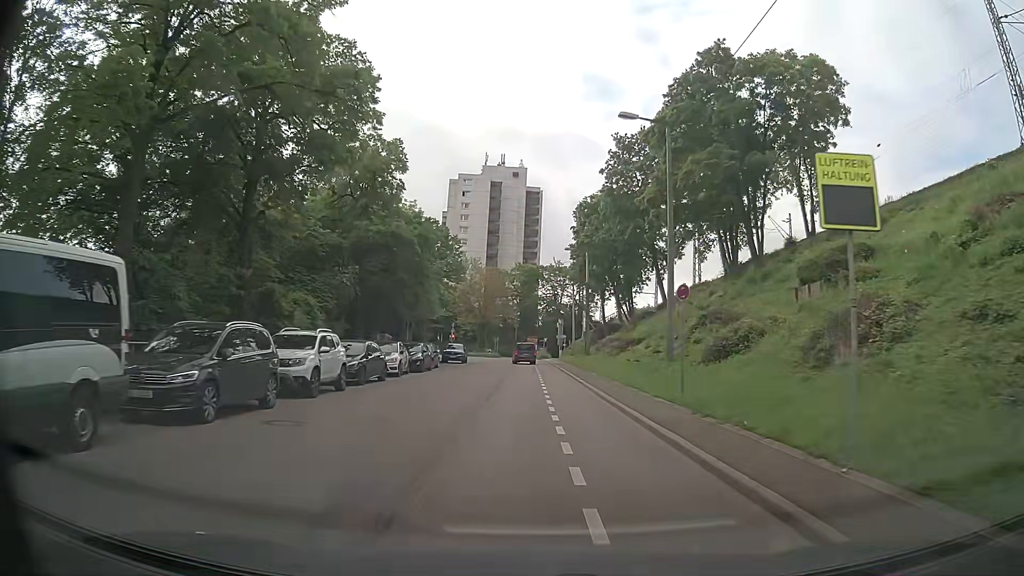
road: secondary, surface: asphalt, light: Day
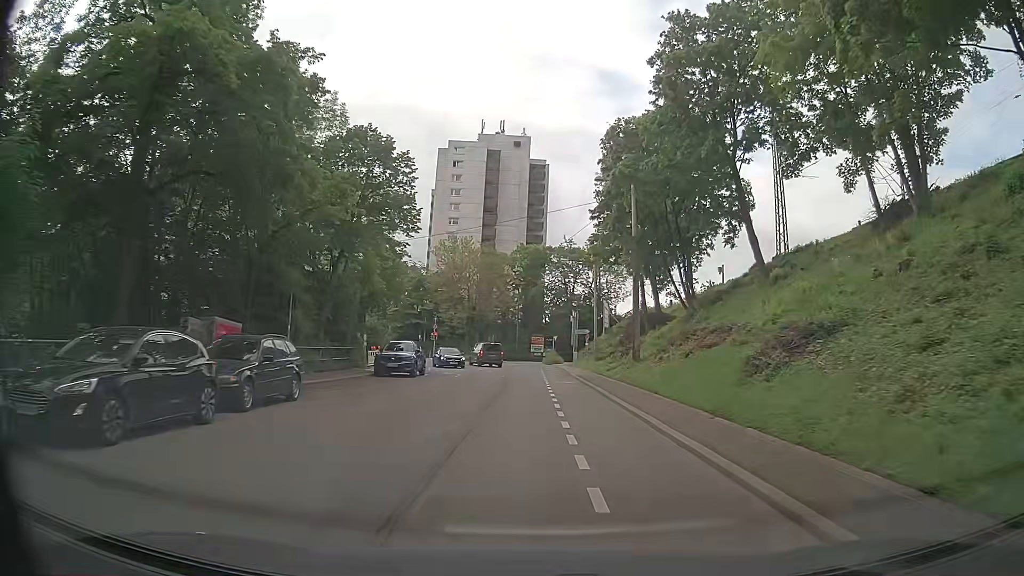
(-0.5, +25.2) m; -1°
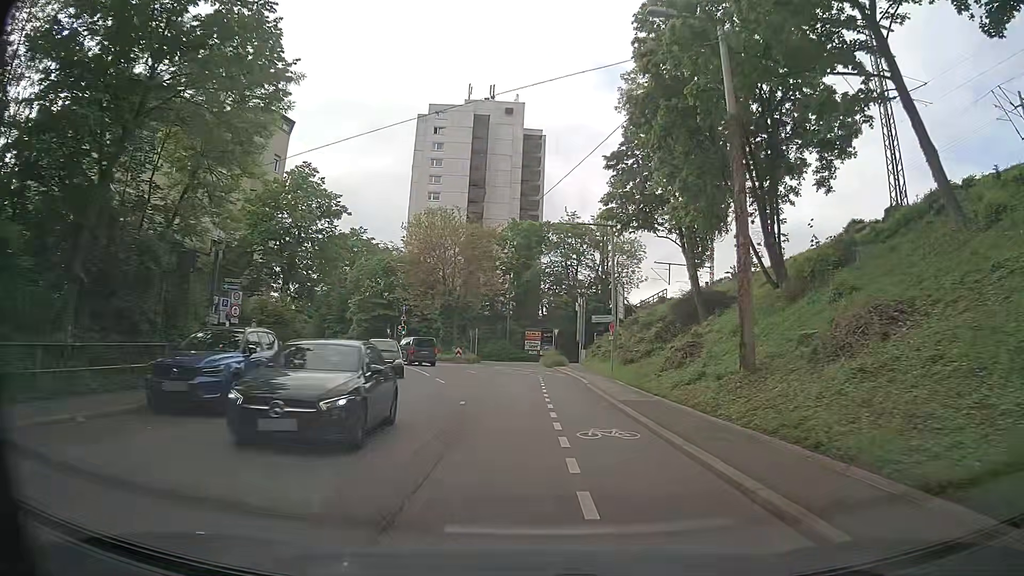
(+0.1, +18.3) m; 0°
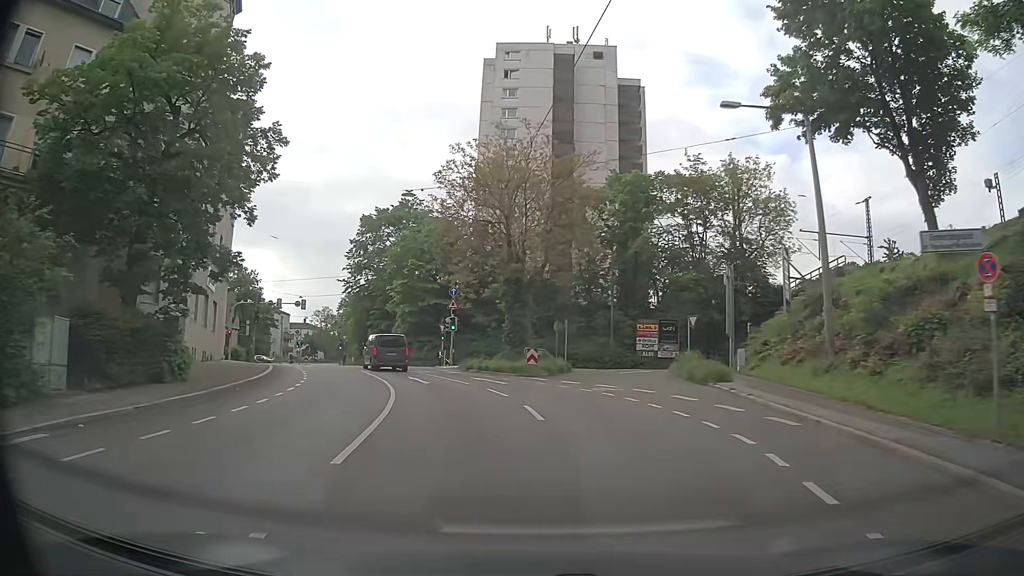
(-1.0, +23.8) m; -8°
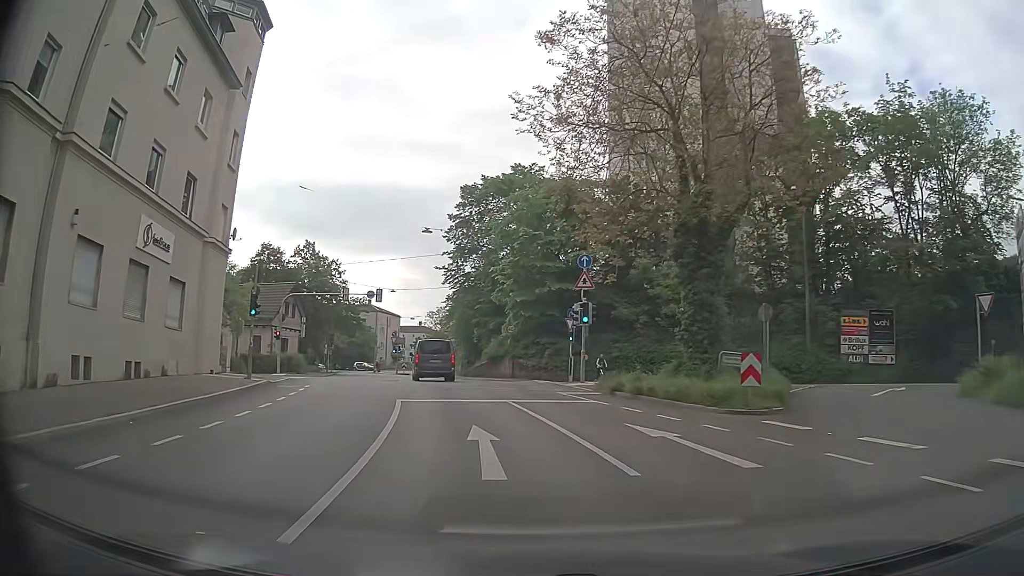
(-1.5, +17.2) m; -12°
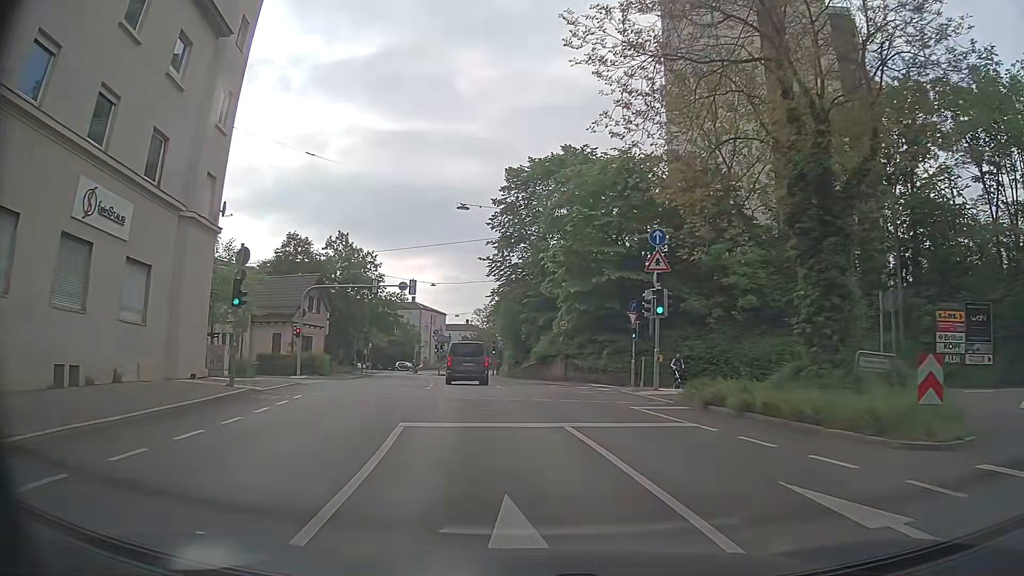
(-0.1, +5.7) m; -4°
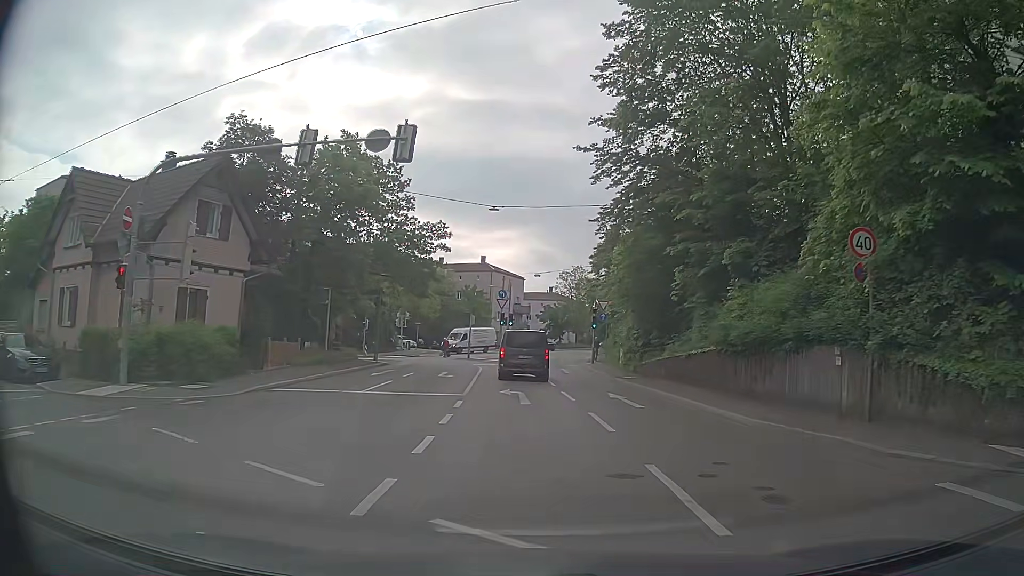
(-2.3, +26.9) m; -5°
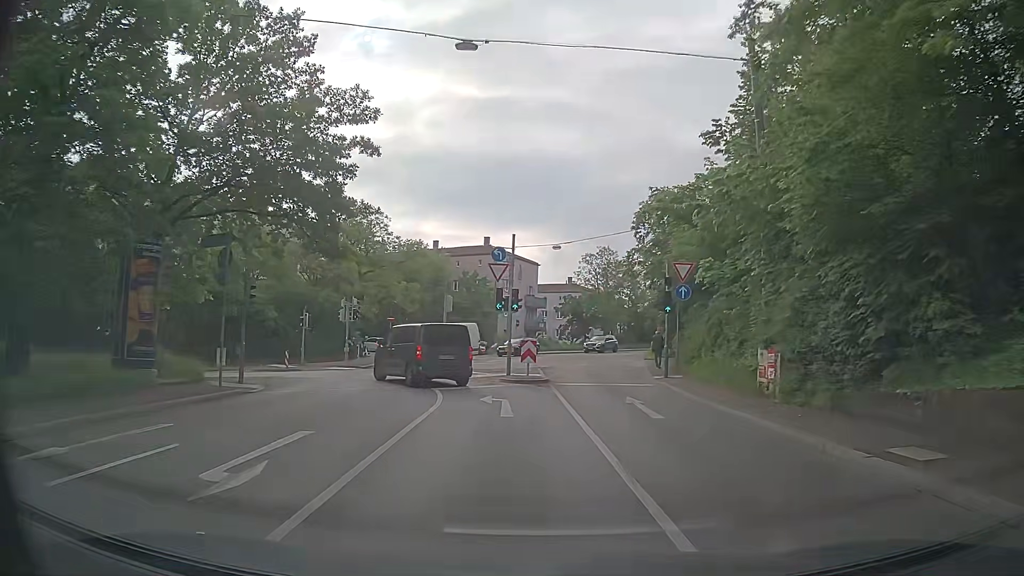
(-0.7, +21.2) m; -2°
(0, +10) (-2, +20) (-8, +28) (-17, +31) (-27, +29) (-37, +27) (-47, +25) (-57, +26) (-66, +29) (-75, +34) m
